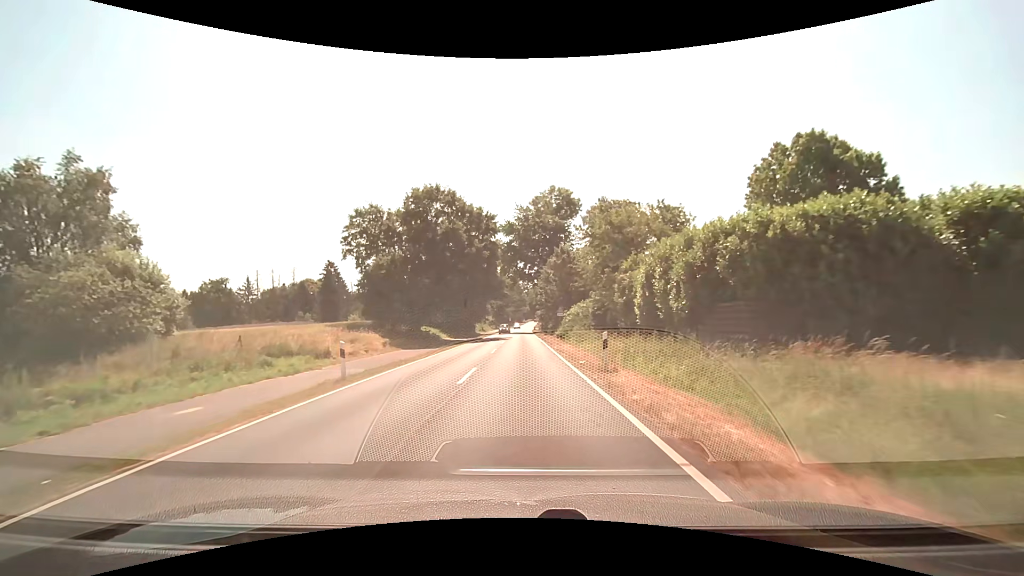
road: secondary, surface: asphalt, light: Day
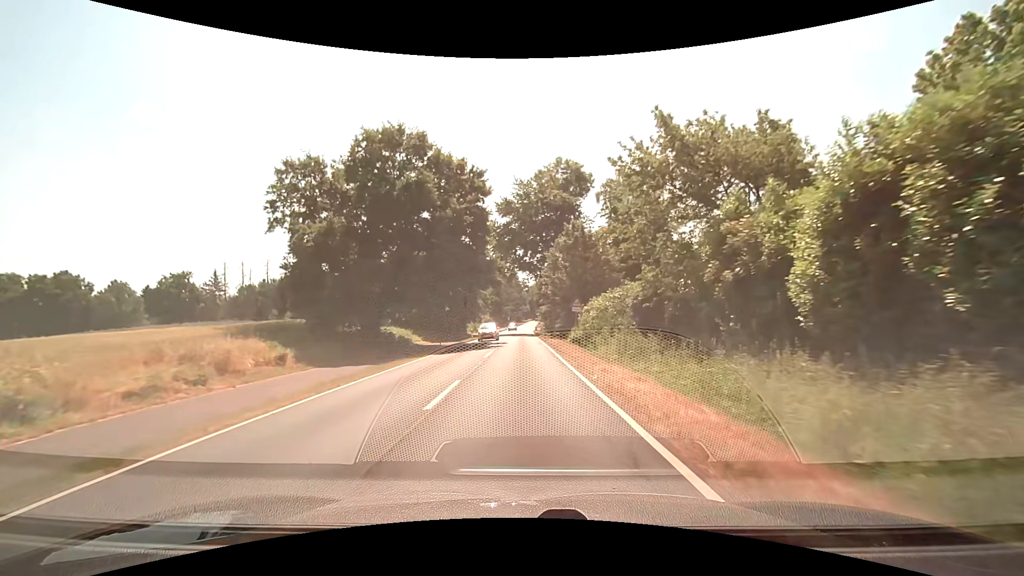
(0.0, +15.5) m; 0°
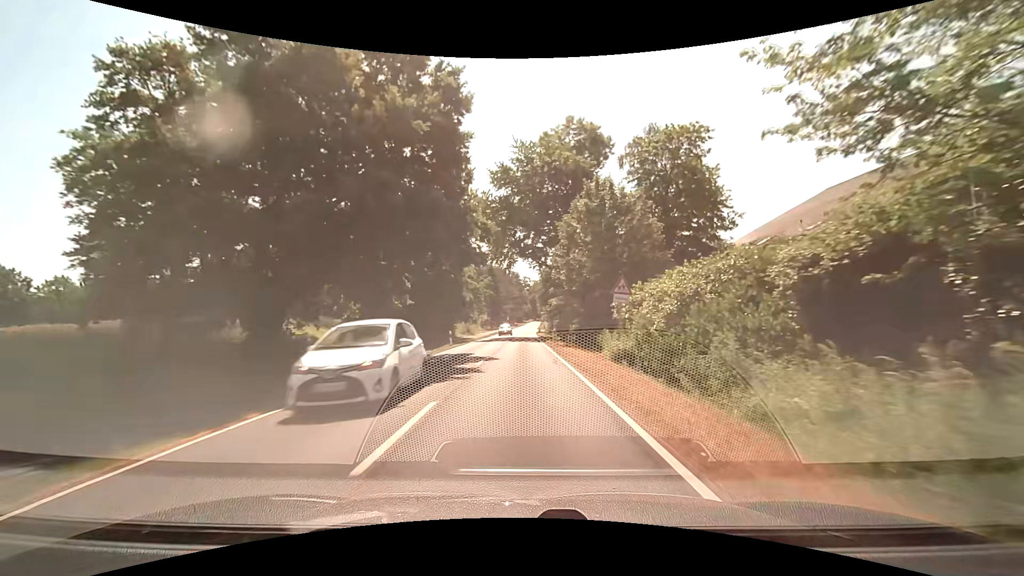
(-0.1, +15.5) m; -1°
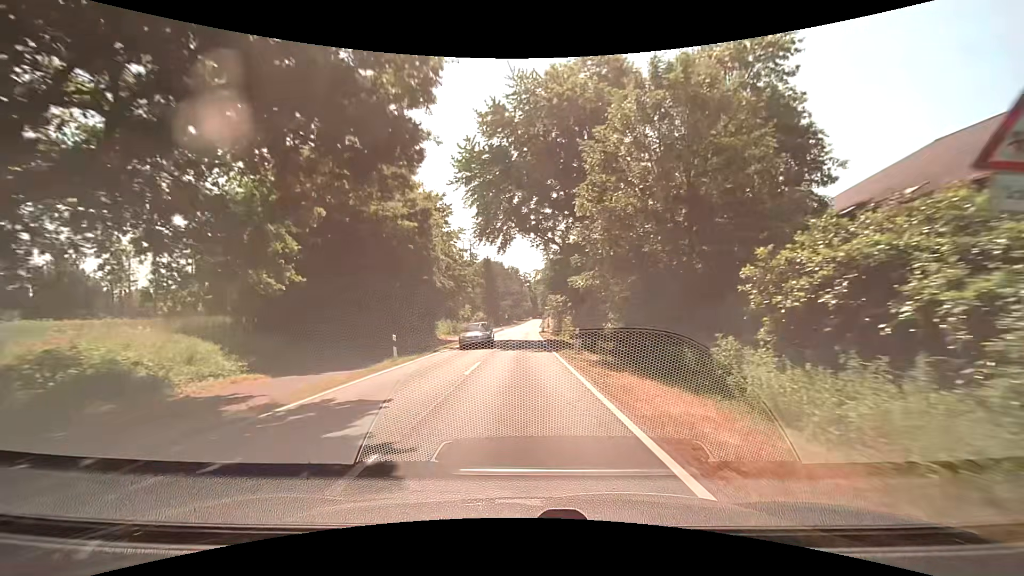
(+0.1, +15.5) m; +1°
(0, +10) (0, +20) (0, +30) (0, +40) (0, +50) (0, +60) (0, +70) (0, +80) (0, +90) (+1, +100) m
